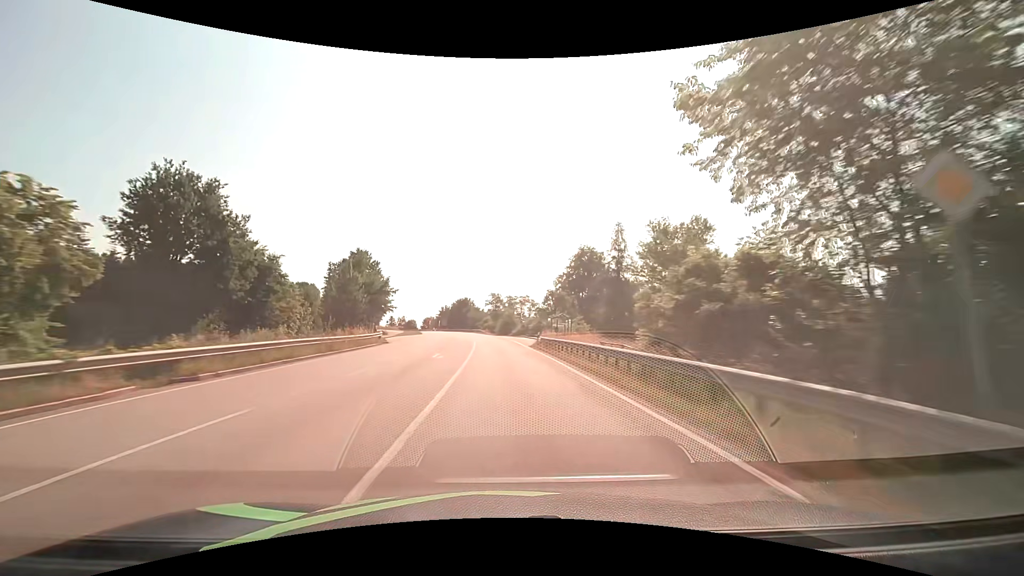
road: secondary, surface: asphalt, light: Day
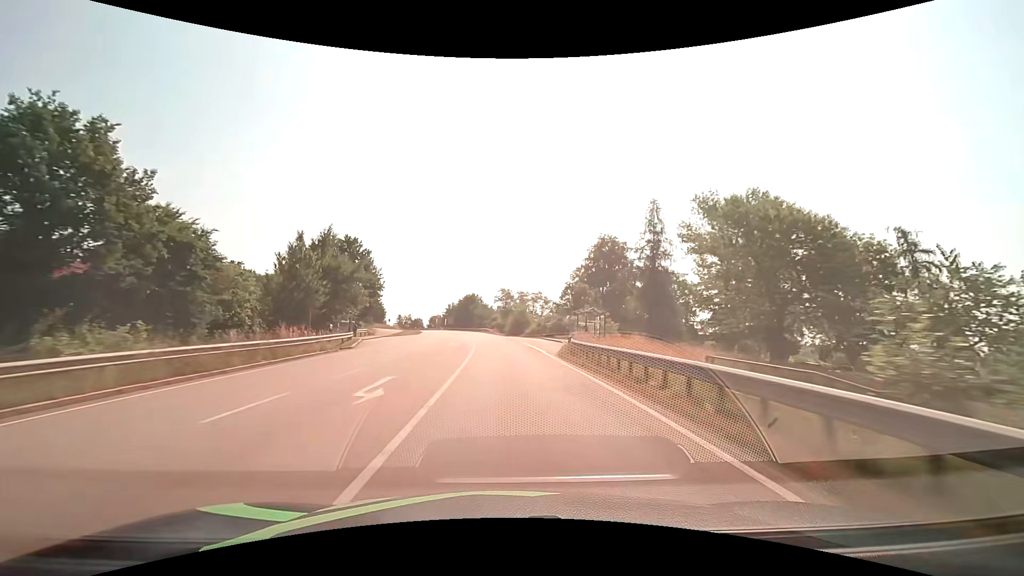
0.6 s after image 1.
(-0.1, +12.7) m; -1°
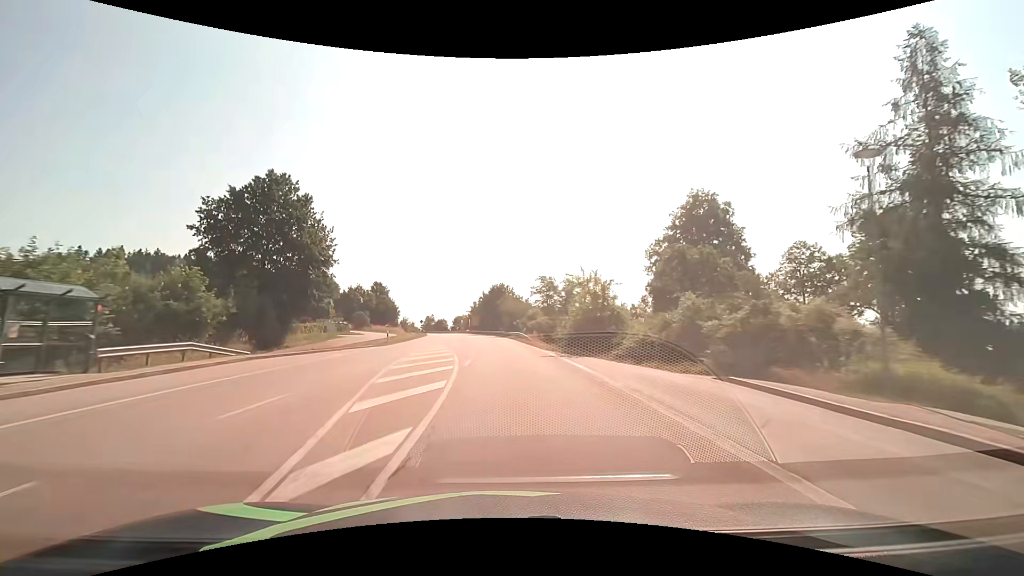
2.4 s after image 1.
(-1.0, +35.7) m; -4°
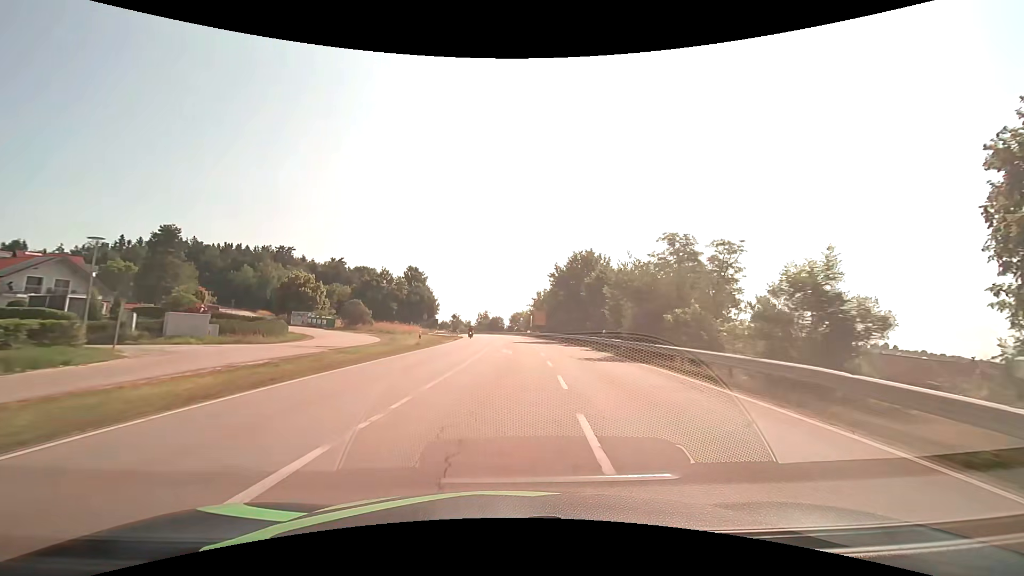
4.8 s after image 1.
(-3.1, +41.8) m; -8°
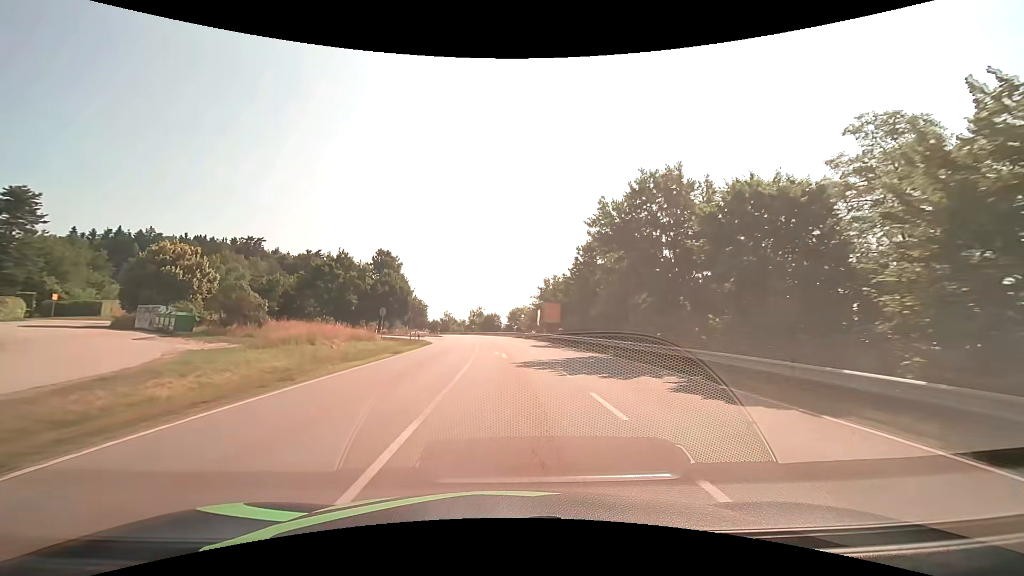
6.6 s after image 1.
(+0.2, +27.1) m; +1°
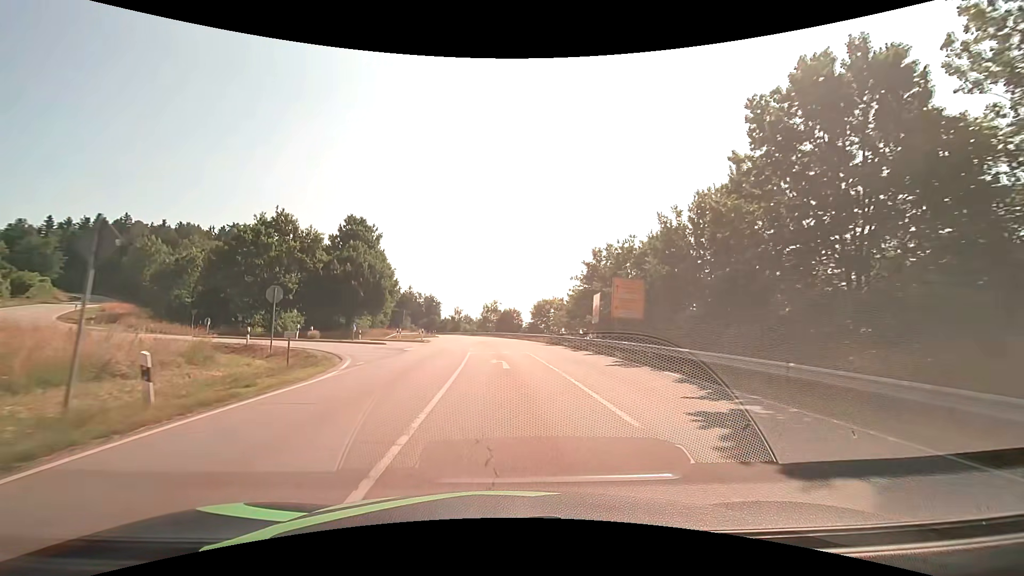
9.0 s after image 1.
(-0.6, +30.3) m; -2°
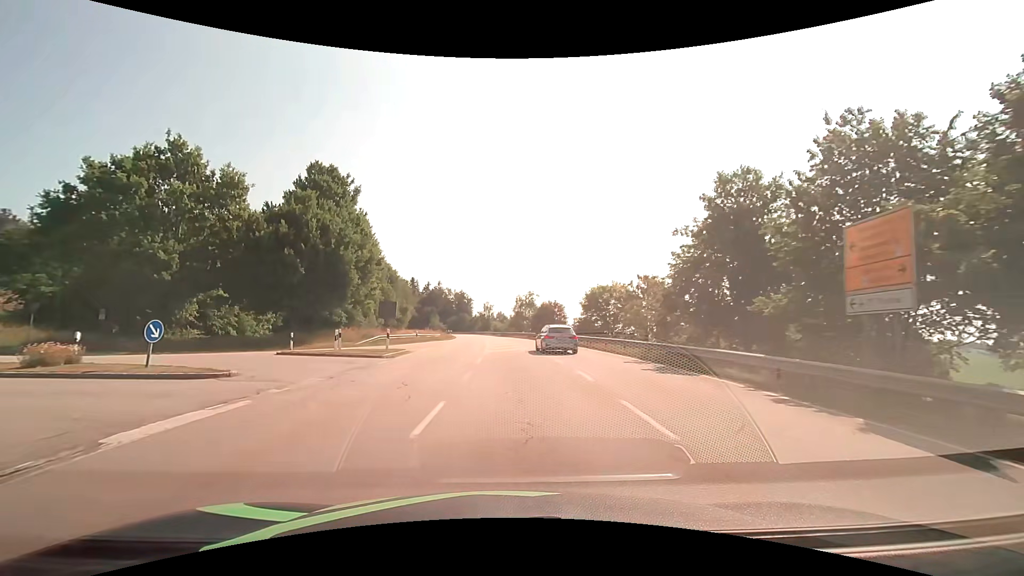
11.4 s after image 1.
(-0.5, +23.6) m; -3°
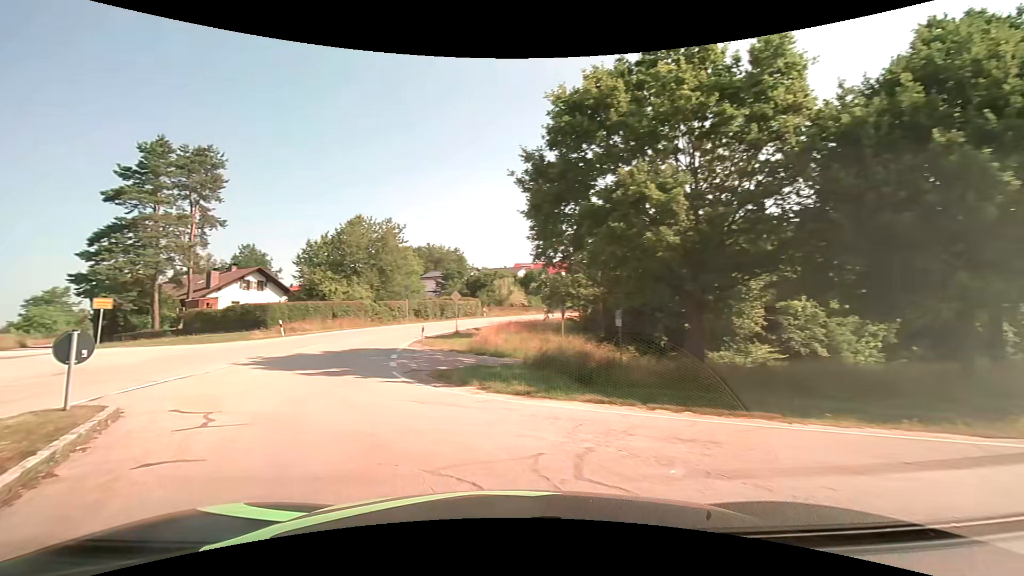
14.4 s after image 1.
(-8.0, +18.9) m; -59°
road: tertiary
(-2, +10) (-6, +19) (-9, +29) (-8, +38) (-5, +48) (-1, +57) (+4, +66) (+9, +74) (+14, +83) (+19, +92) m
